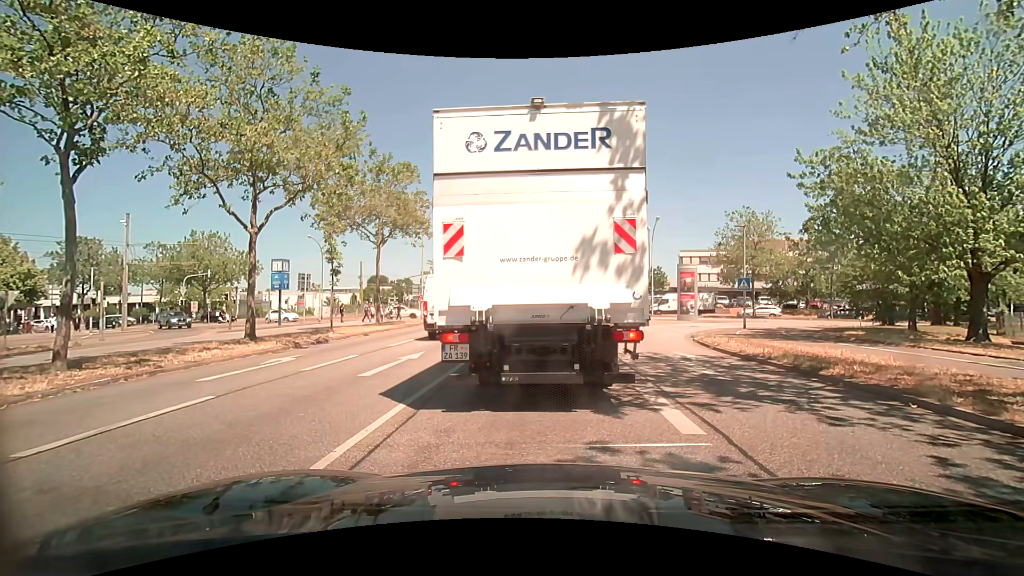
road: primary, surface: asphalt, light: Day
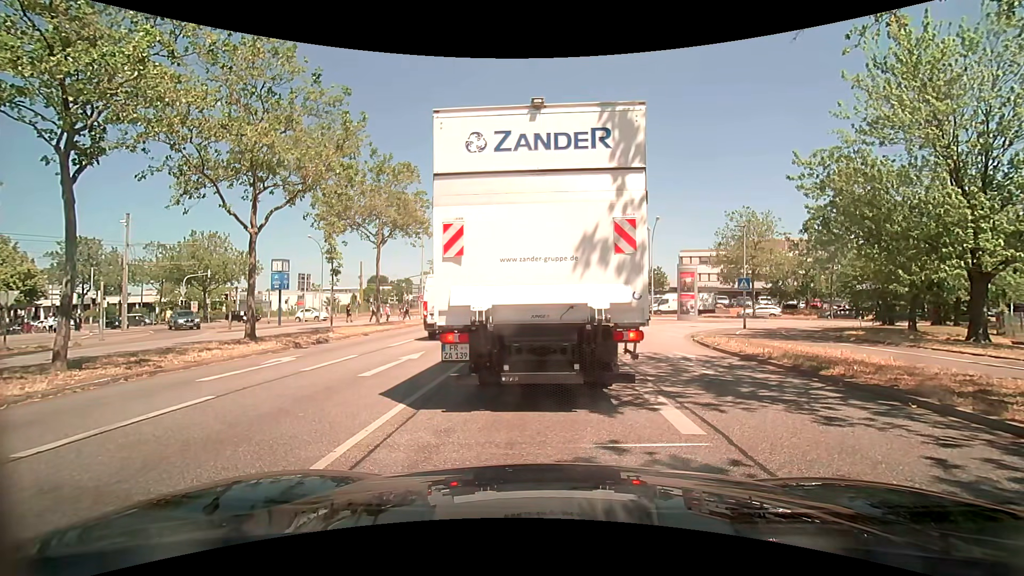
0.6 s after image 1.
(0.0, 0.0) m; 0°
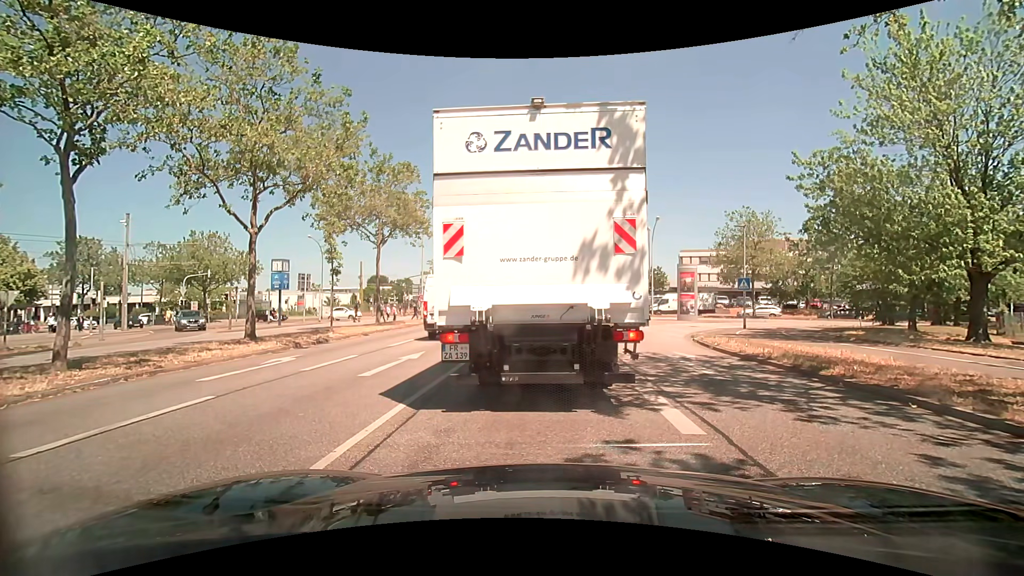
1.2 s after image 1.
(0.0, 0.0) m; 0°
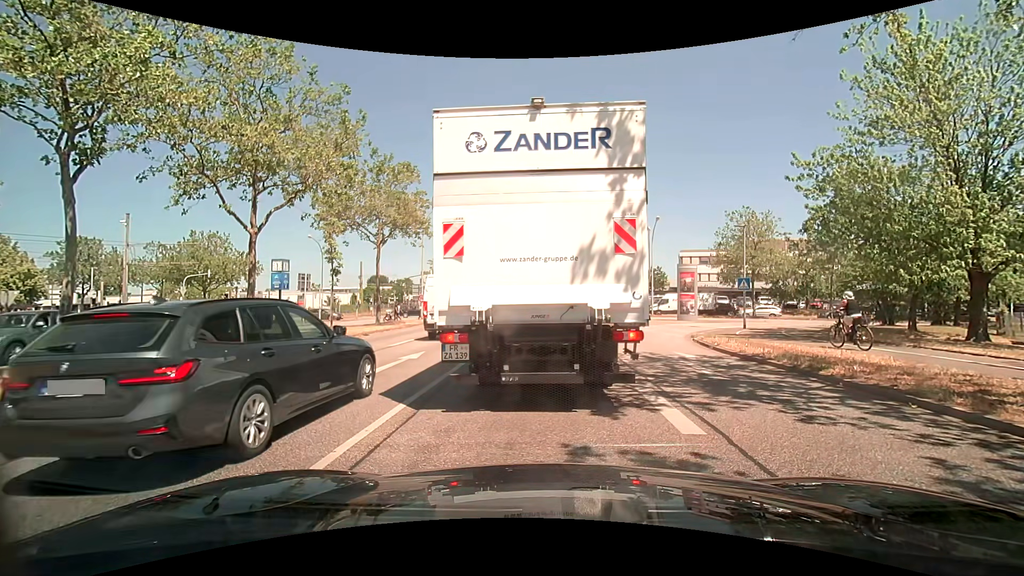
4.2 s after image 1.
(0.0, 0.0) m; 0°
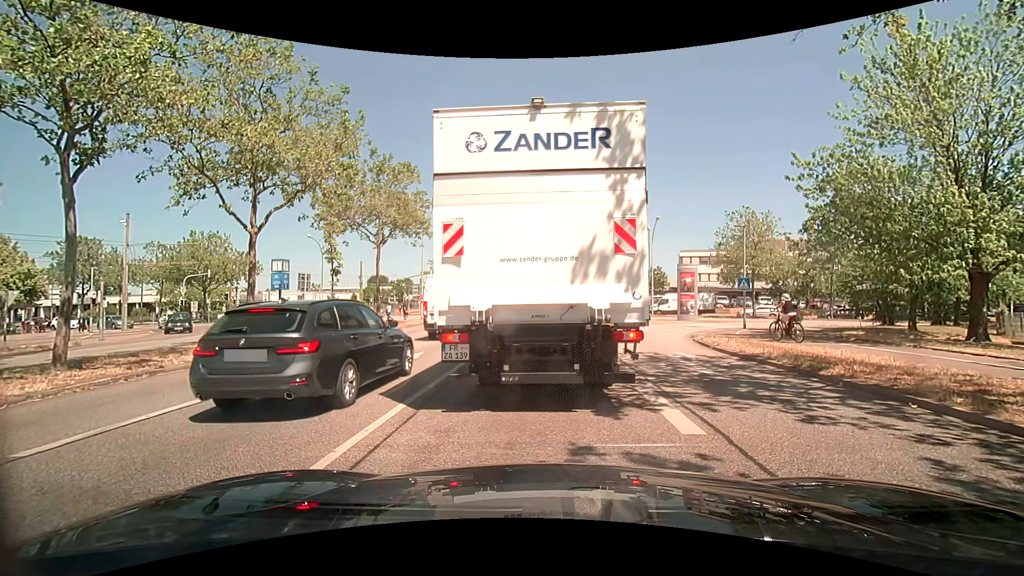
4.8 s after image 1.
(0.0, 0.0) m; 0°
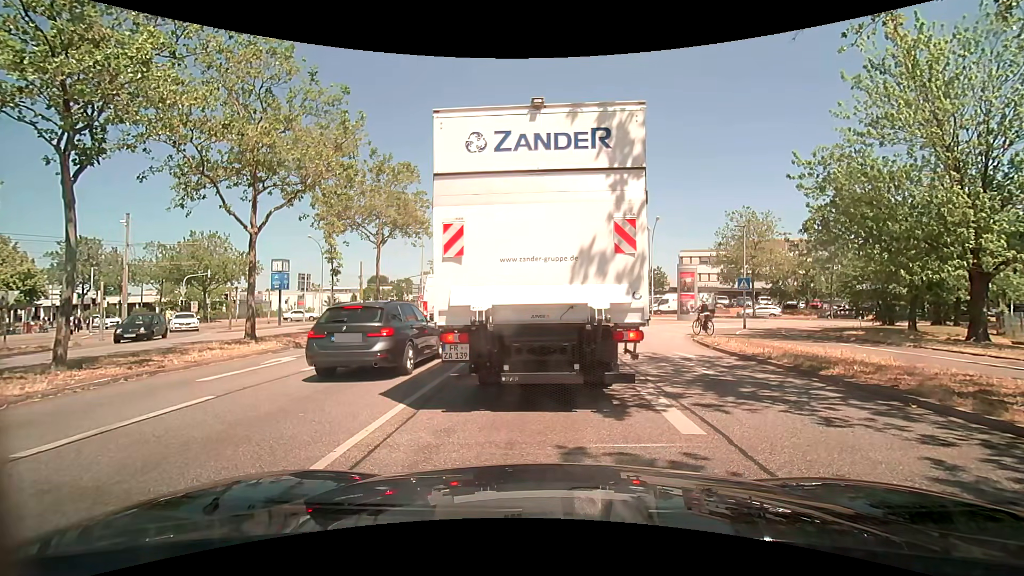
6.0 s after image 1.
(0.0, 0.0) m; 0°
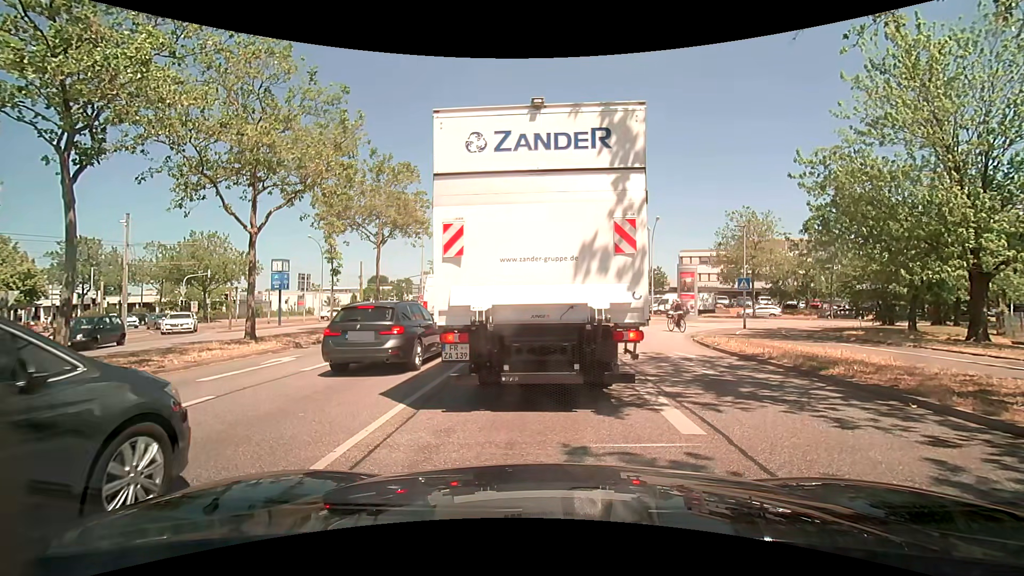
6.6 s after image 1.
(0.0, 0.0) m; 0°
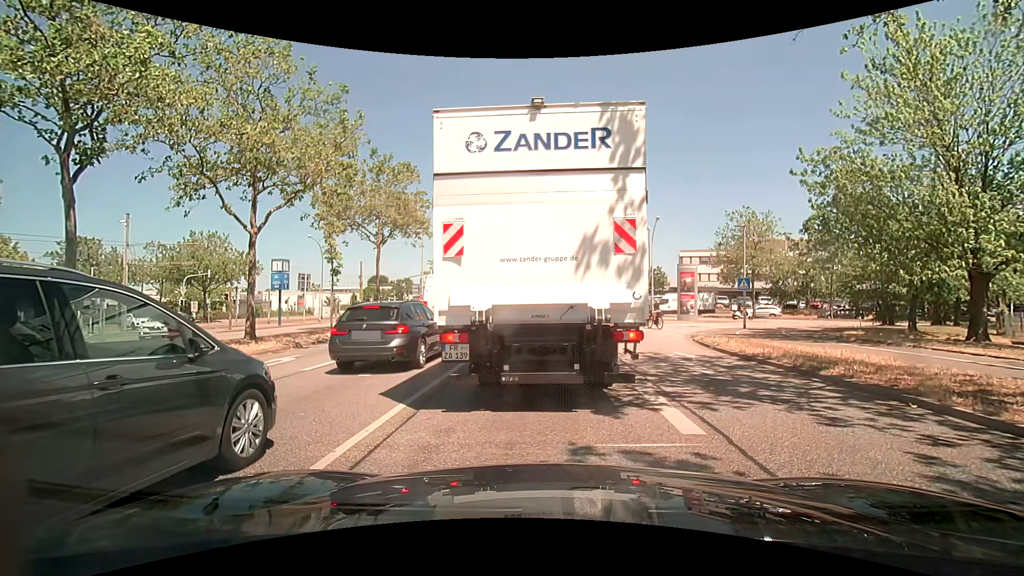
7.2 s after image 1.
(0.0, 0.0) m; 0°
